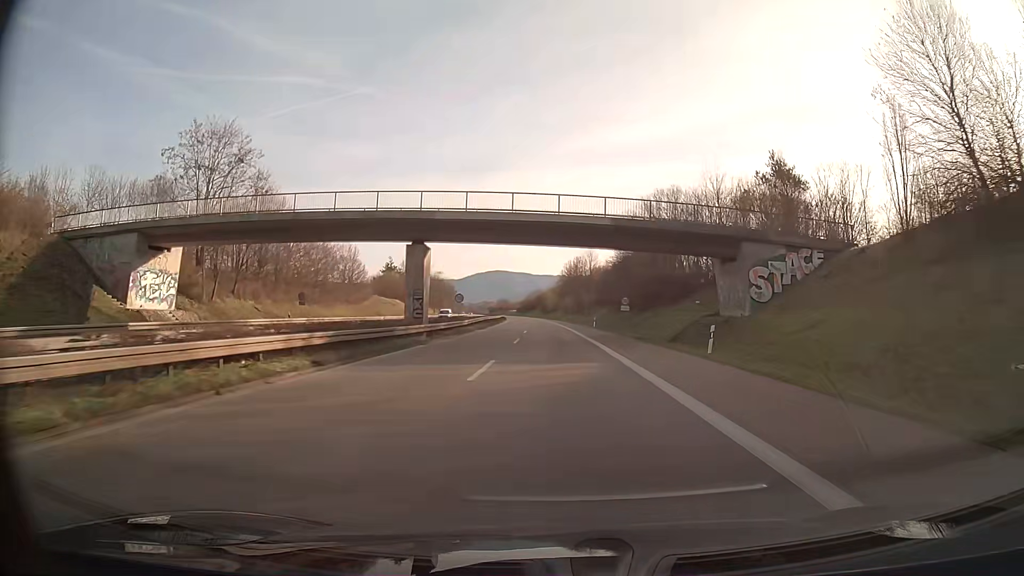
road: trunk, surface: asphalt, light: Day
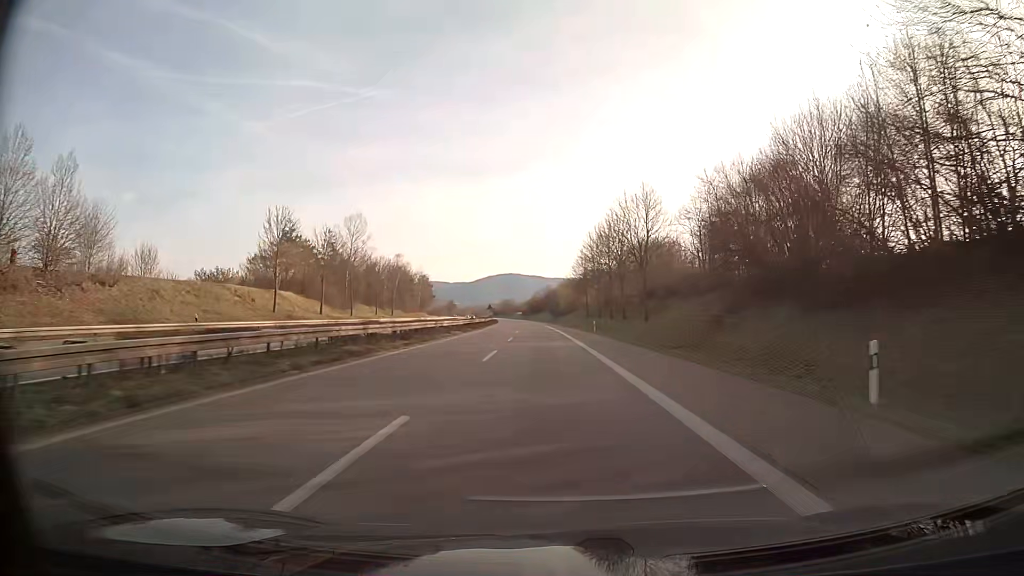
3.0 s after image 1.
(-0.6, +62.6) m; -1°
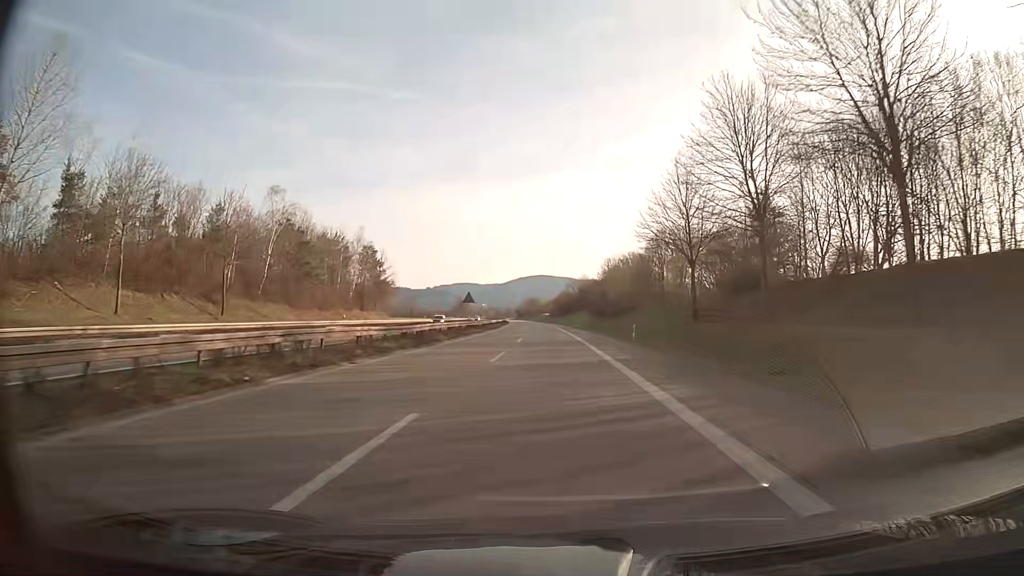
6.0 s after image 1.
(-1.7, +69.2) m; -3°
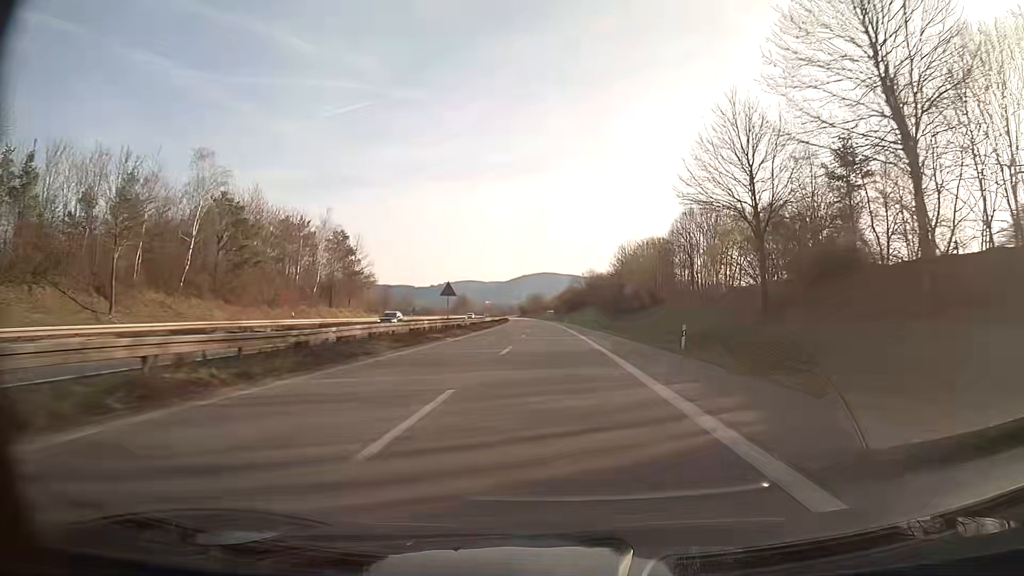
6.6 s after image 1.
(-0.1, +14.5) m; 0°
(0, +10) (0, +20) (0, +30) (0, +40) (-1, +50) (-1, +60) (-1, +70) (-1, +80) (-2, +90) (-2, +100) m
